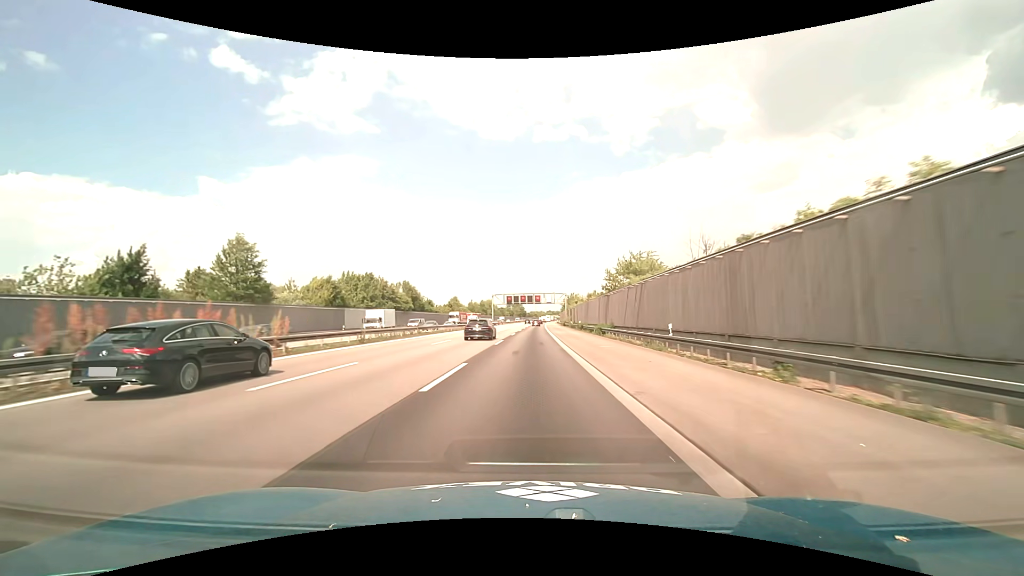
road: motorway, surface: asphalt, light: Day
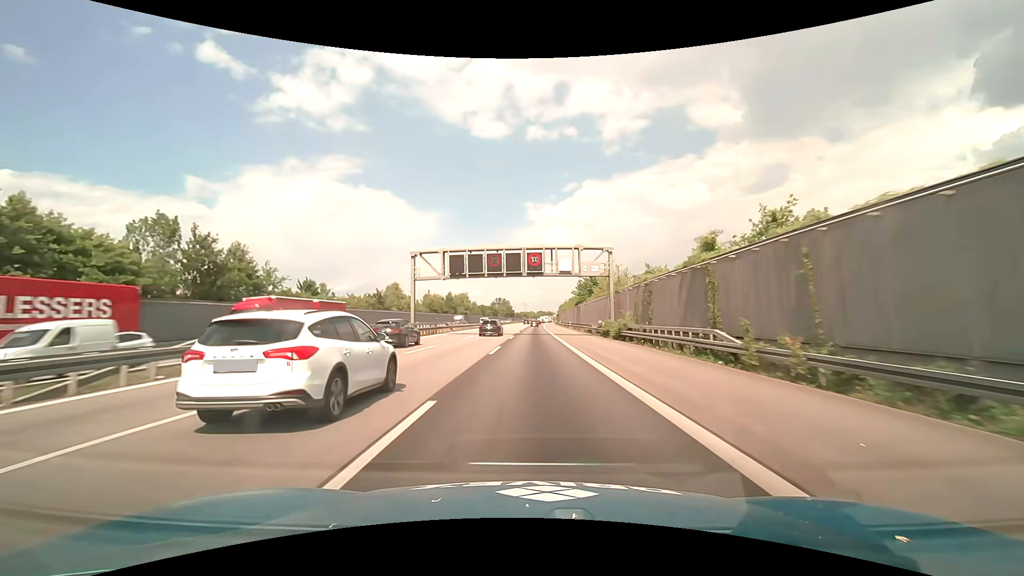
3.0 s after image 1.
(+0.5, +78.9) m; +1°
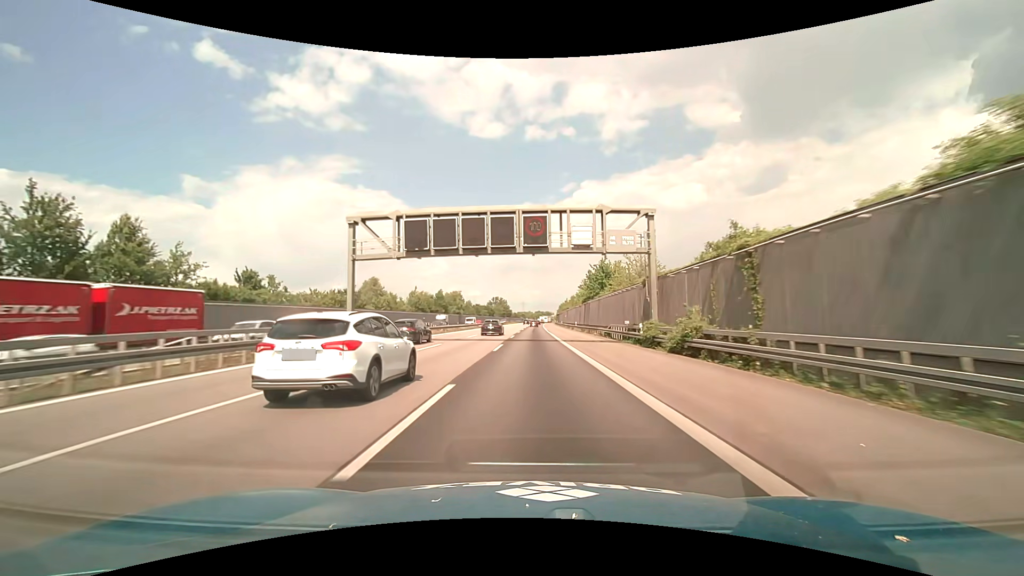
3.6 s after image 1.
(+0.1, +15.8) m; 0°
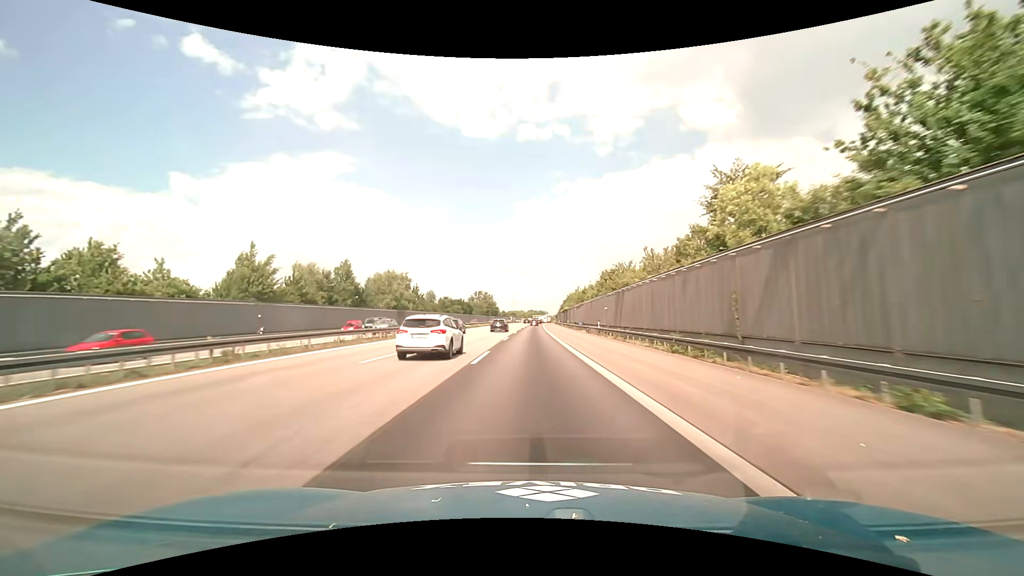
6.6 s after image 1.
(+0.7, +78.9) m; +1°
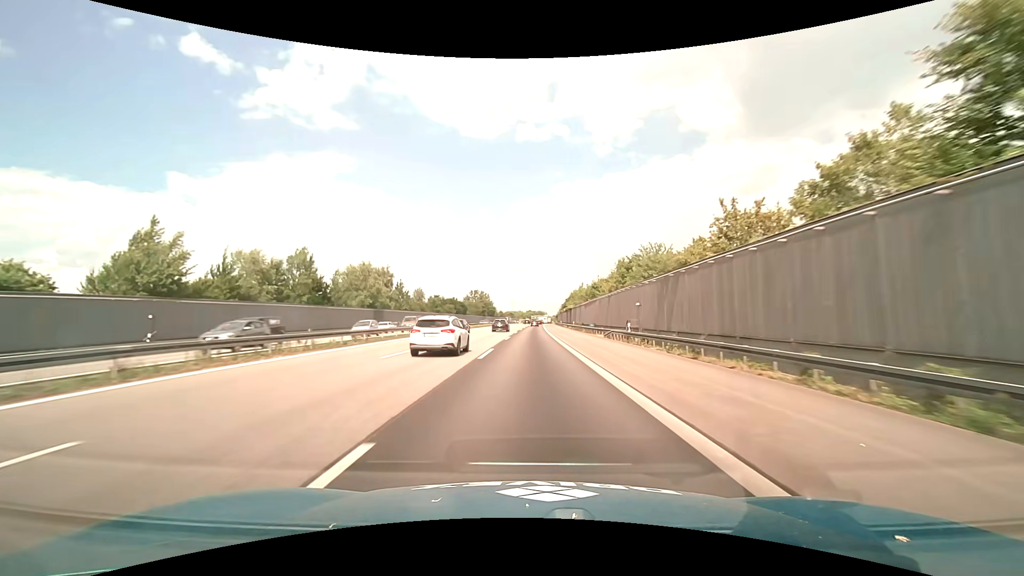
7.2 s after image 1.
(0.0, +15.8) m; 0°
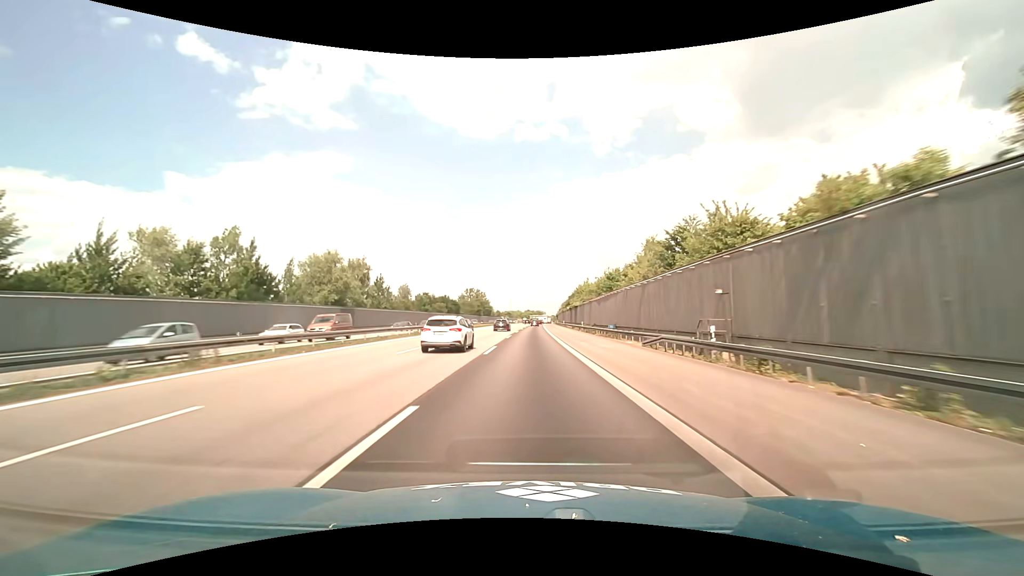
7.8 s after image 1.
(0.0, +15.8) m; 0°
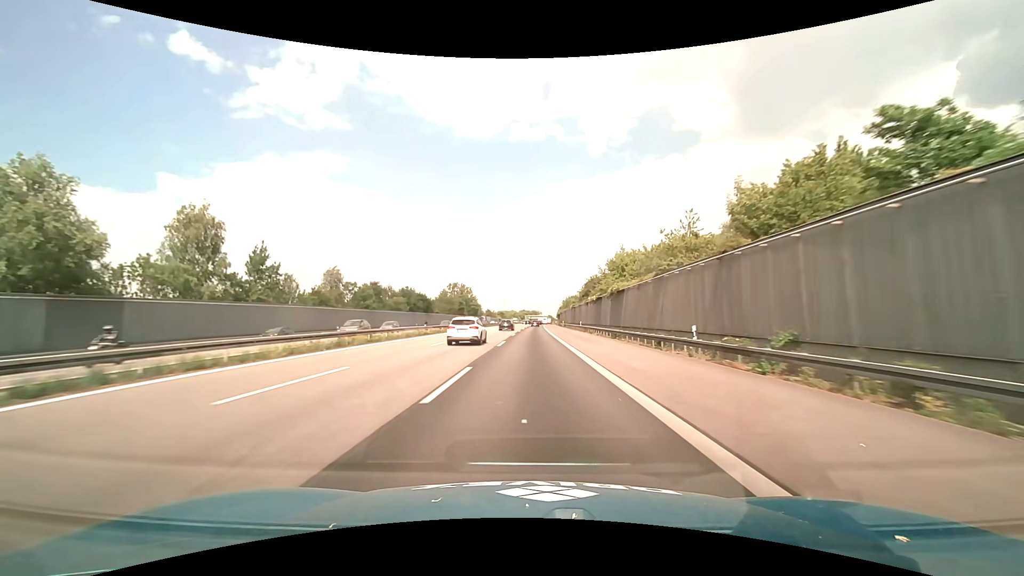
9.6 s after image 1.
(+0.2, +47.4) m; +1°
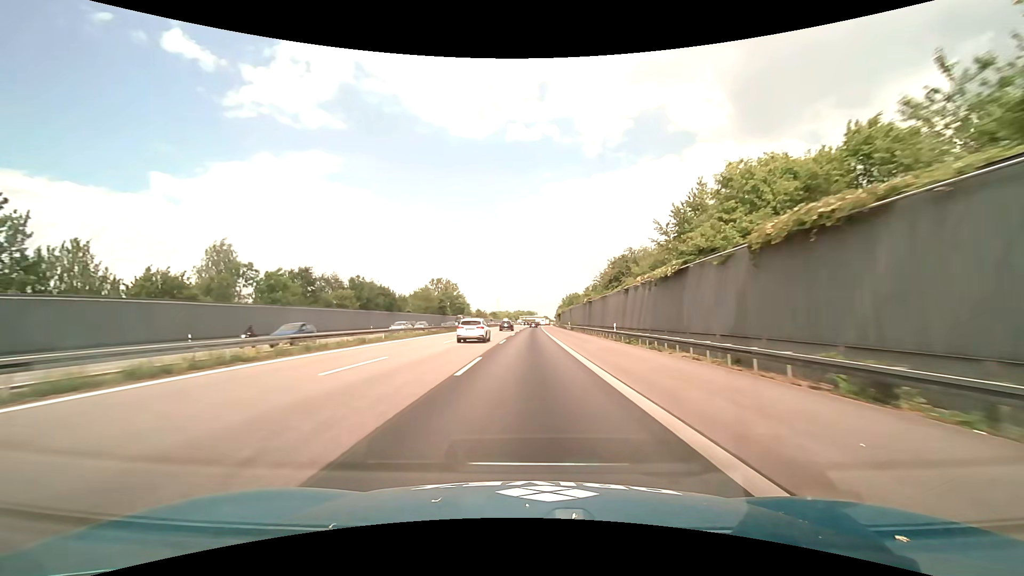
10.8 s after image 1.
(+0.2, +31.6) m; 0°
(0, +10) (0, +20) (0, +30) (0, +40) (0, +50) (0, +60) (+1, +70) (+1, +80) (+1, +90) (+1, +100) m
